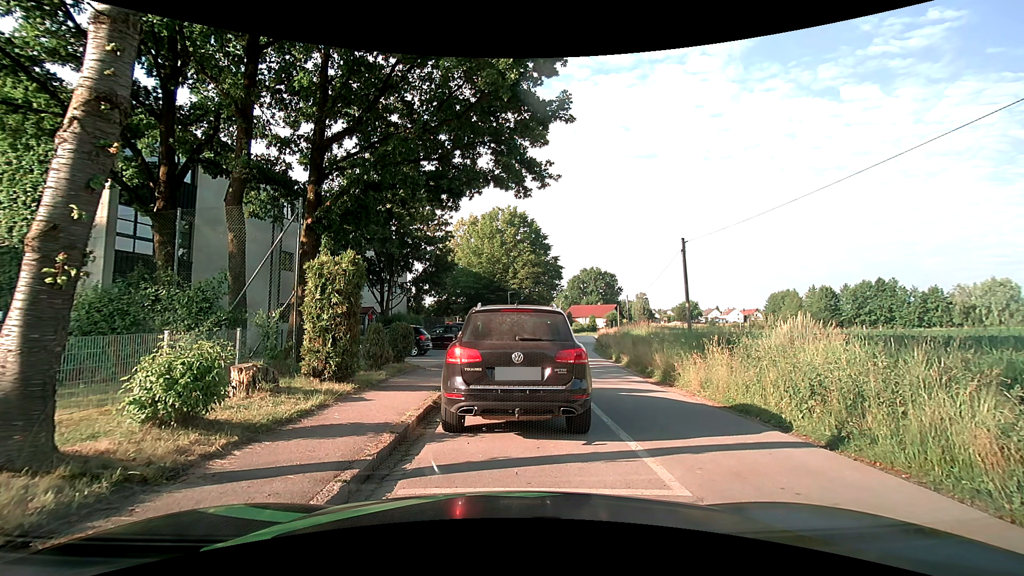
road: residential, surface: asphalt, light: Day
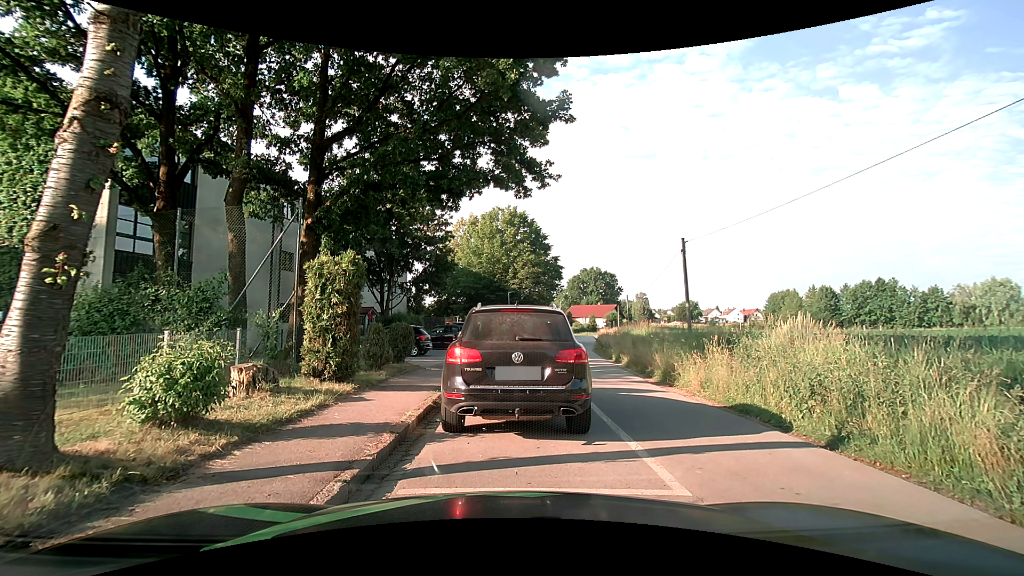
(0.0, 0.0) m; 0°
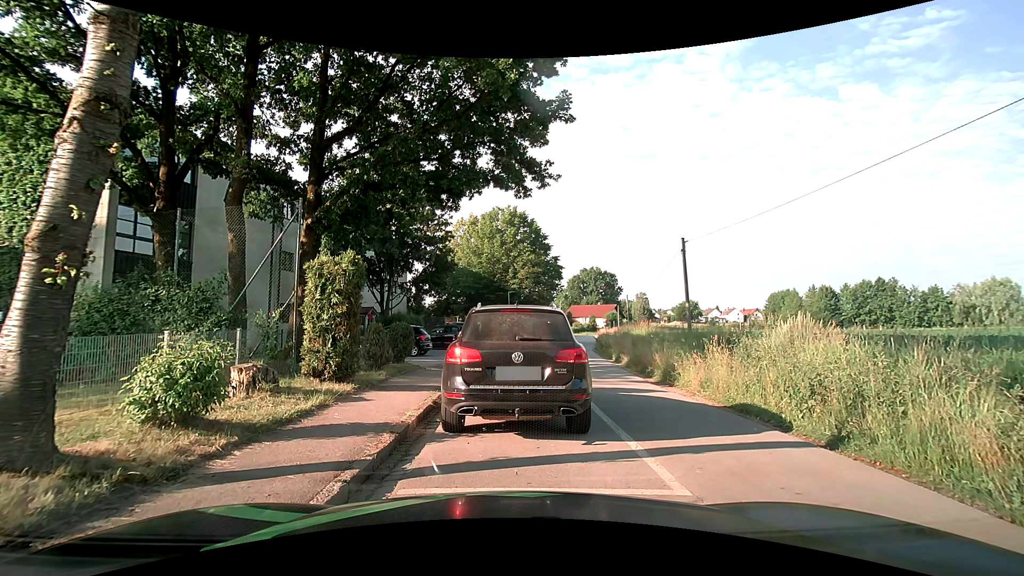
(0.0, 0.0) m; 0°
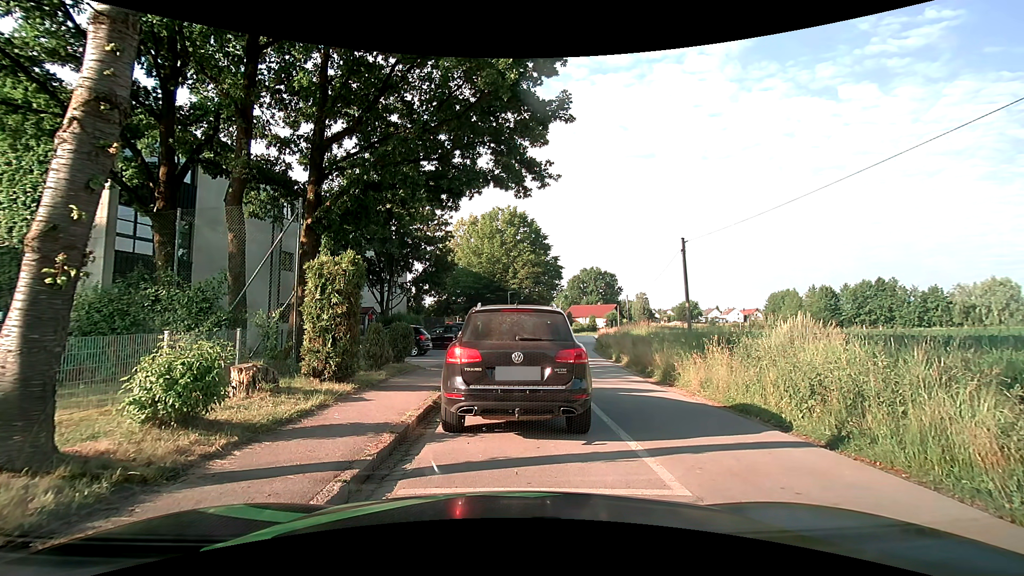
(0.0, 0.0) m; 0°
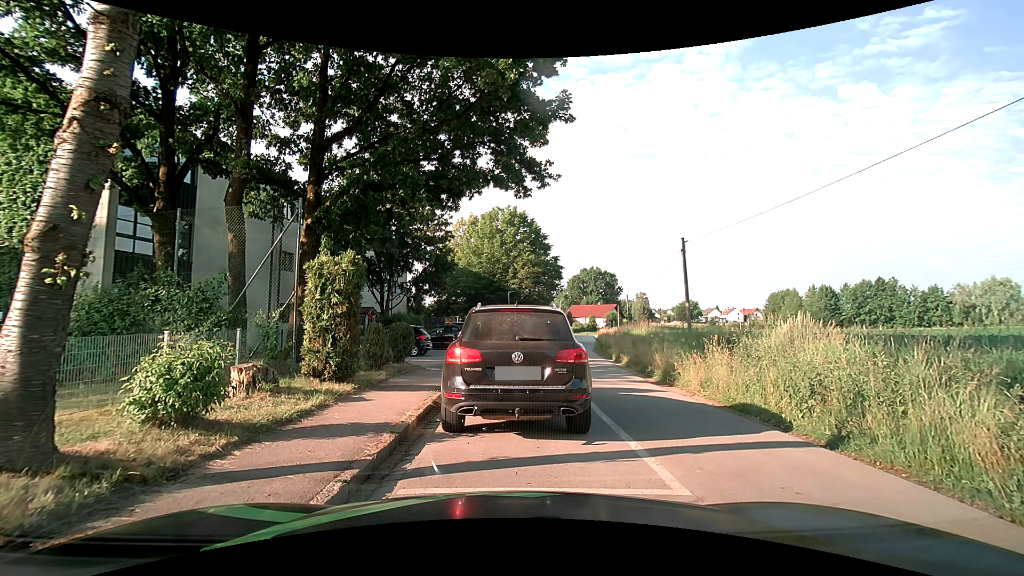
(0.0, 0.0) m; 0°
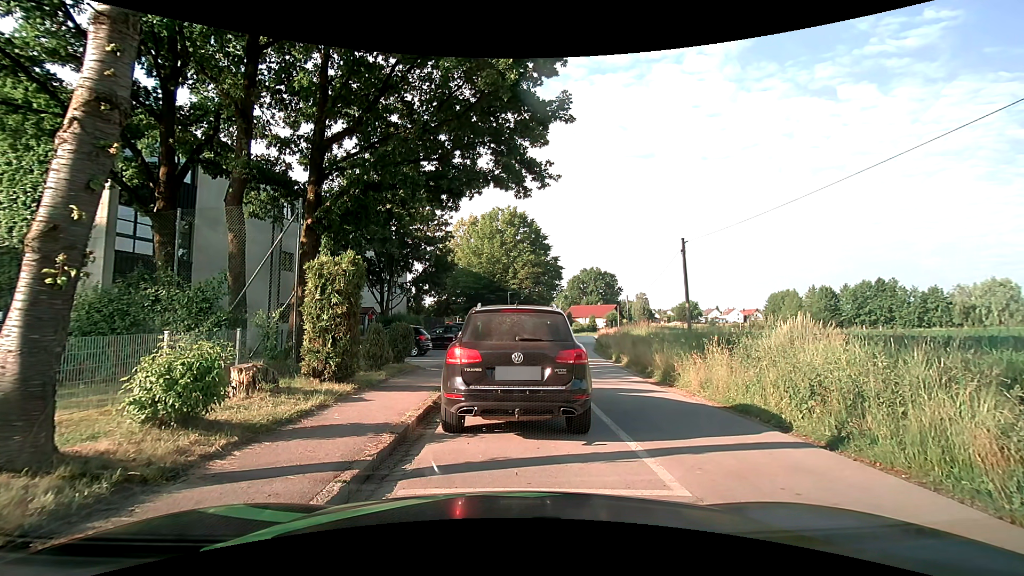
(0.0, 0.0) m; 0°
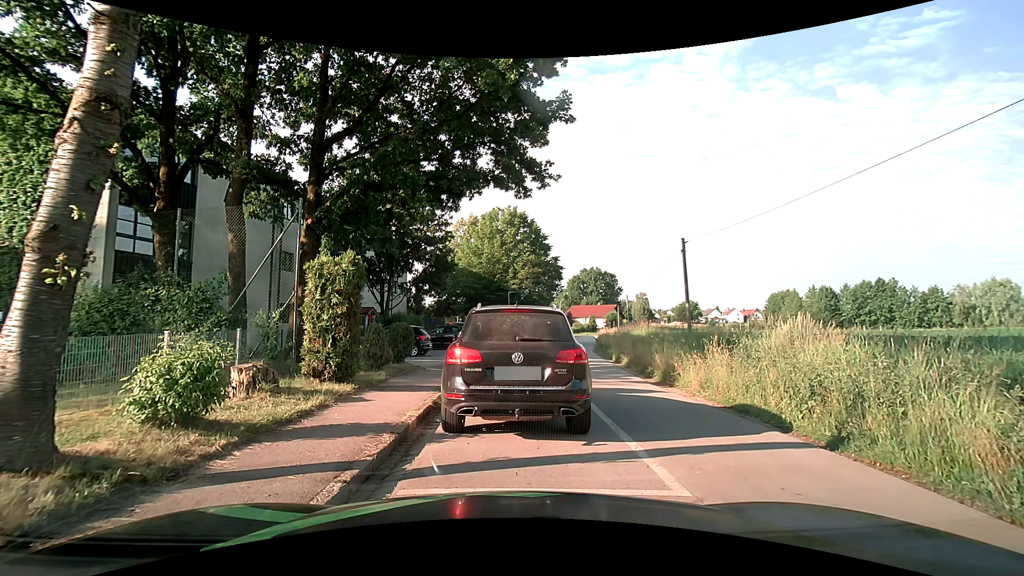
(0.0, 0.0) m; 0°
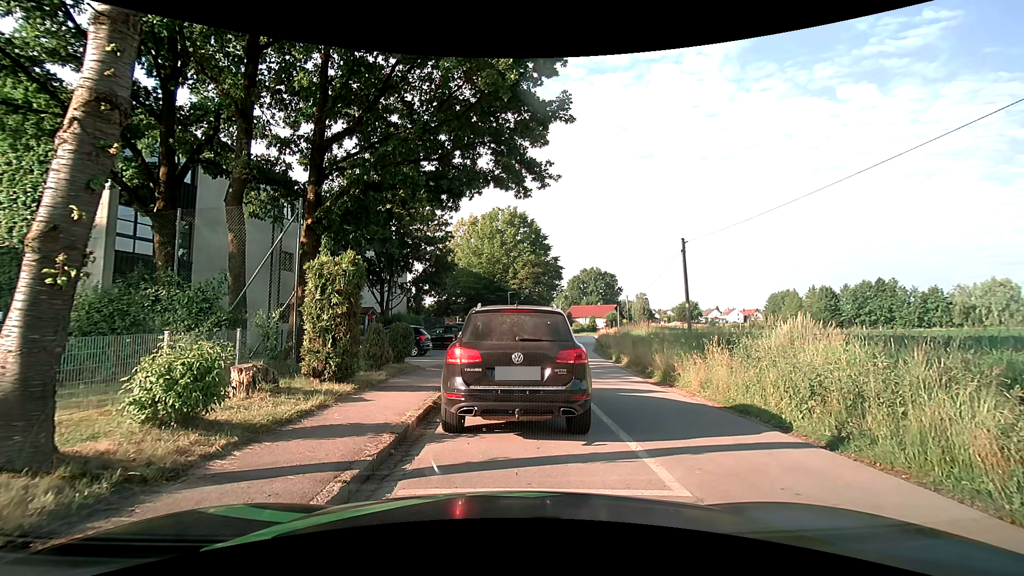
(0.0, 0.0) m; 0°
